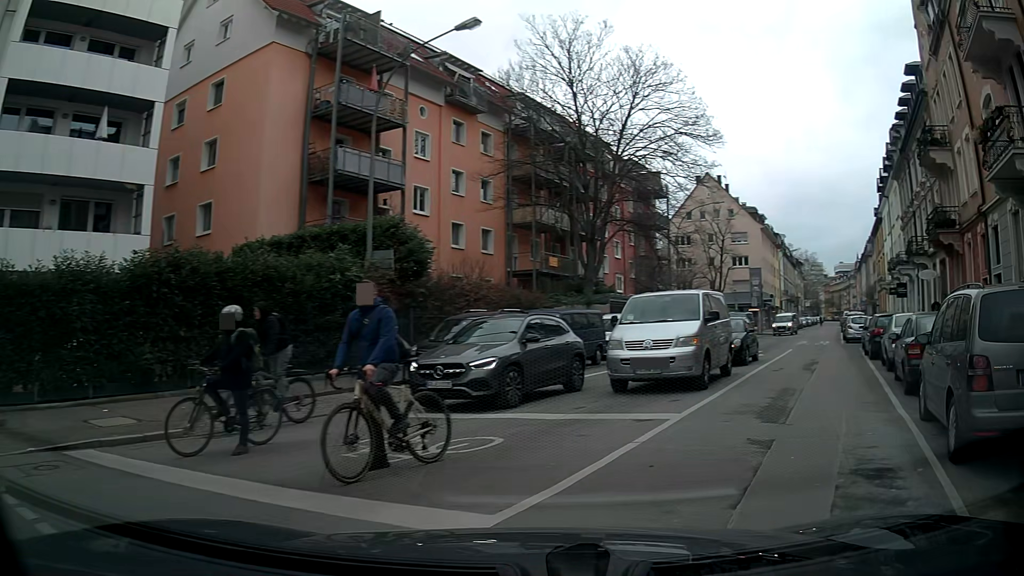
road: residential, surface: asphalt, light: Day
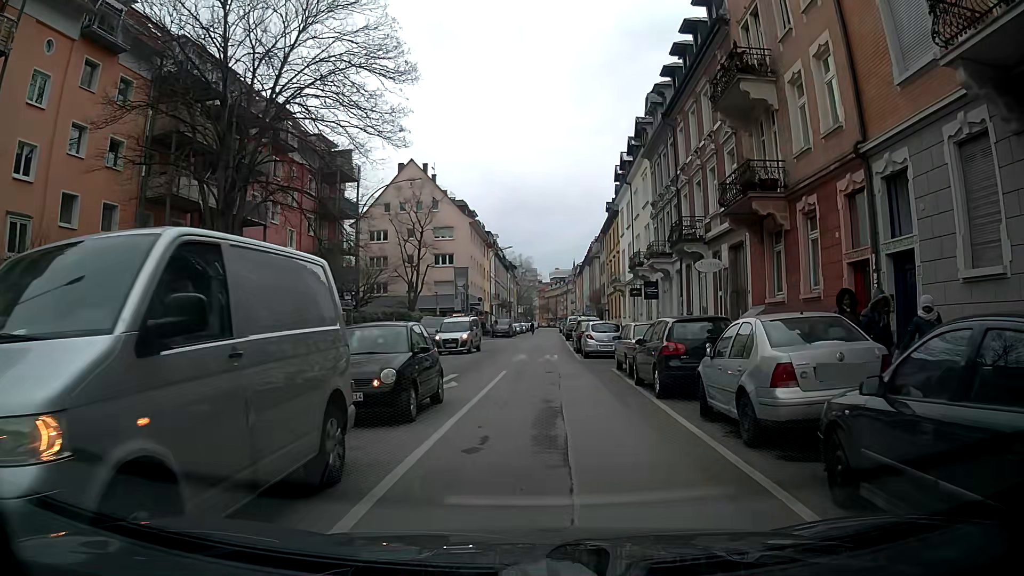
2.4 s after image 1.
(+2.9, +9.9) m; +23°
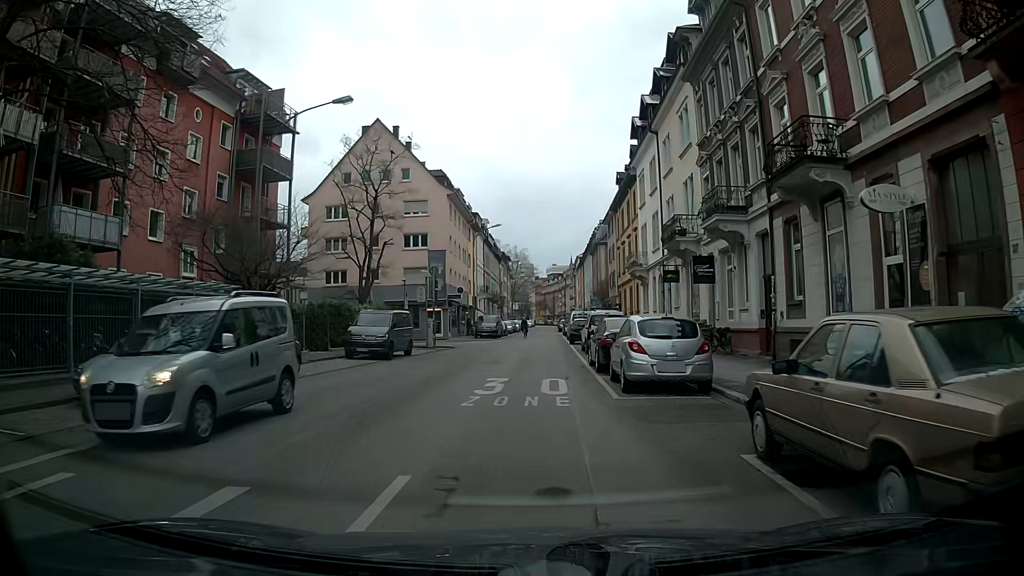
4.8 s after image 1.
(+0.3, +14.1) m; 0°
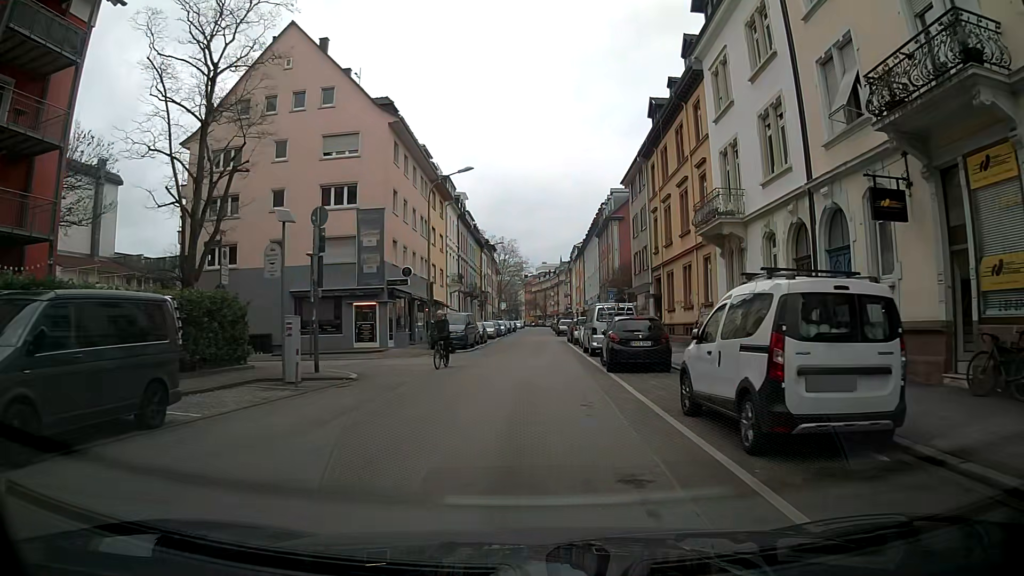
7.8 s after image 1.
(0.0, +21.2) m; +1°
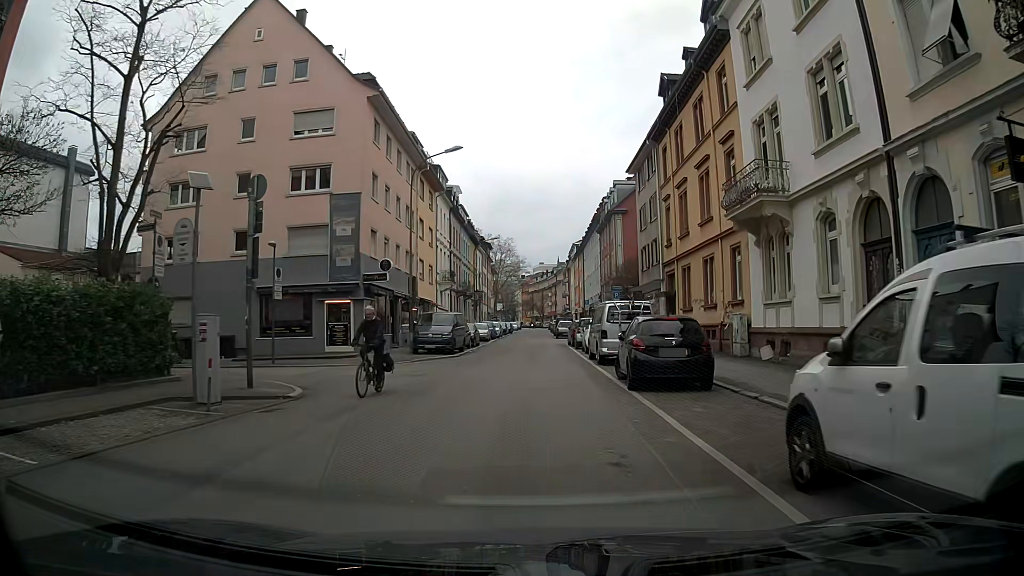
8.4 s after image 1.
(0.0, +4.4) m; 0°
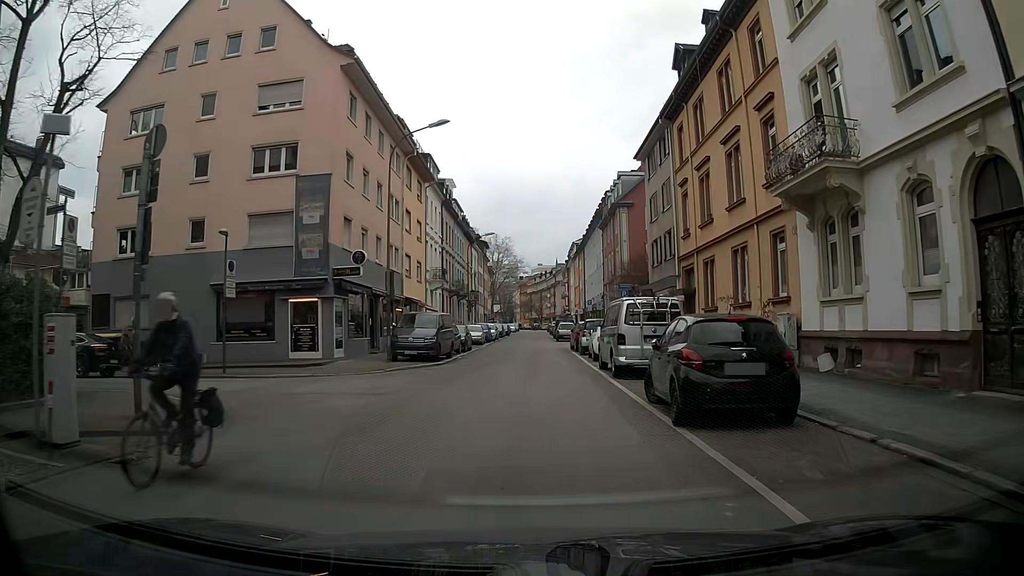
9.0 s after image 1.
(0.0, +4.5) m; 0°
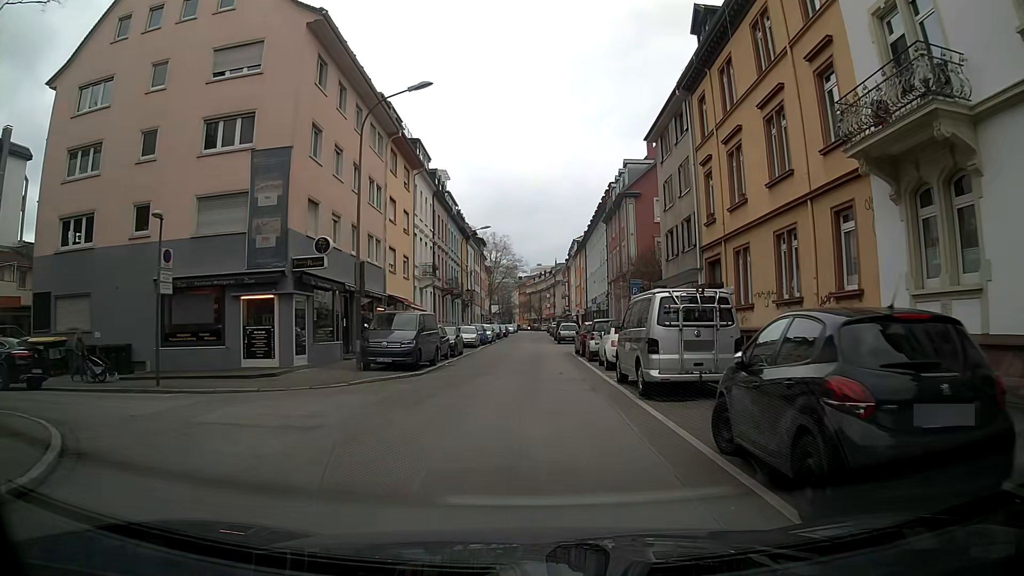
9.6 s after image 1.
(-0.1, +4.5) m; -1°
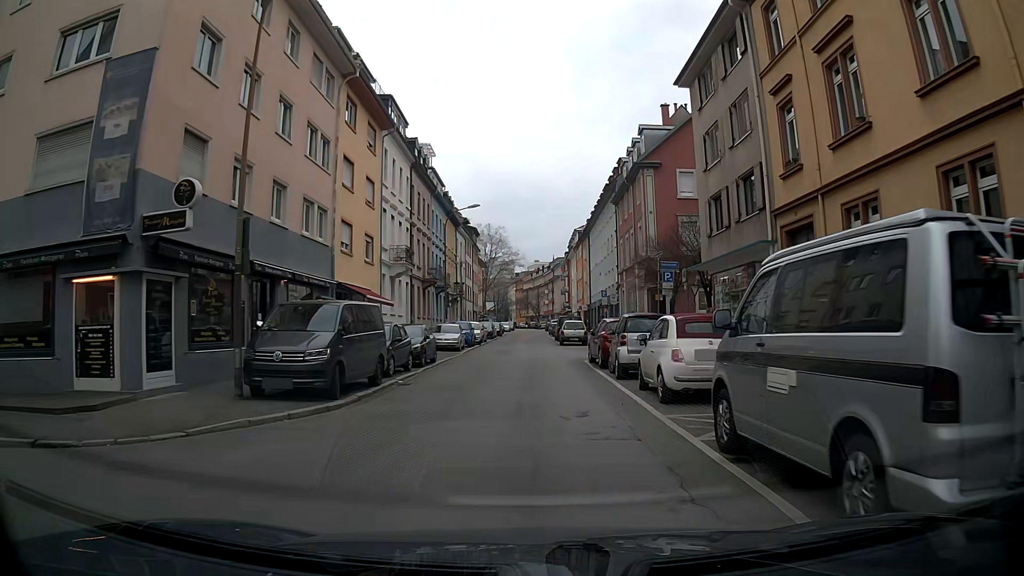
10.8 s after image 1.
(+0.1, +9.0) m; 0°
(0, +10) (0, +20) (0, +30) (0, +40) (0, +50) (+1, +60) (+1, +70) (+1, +80) (+1, +90) (+1, +100) m
